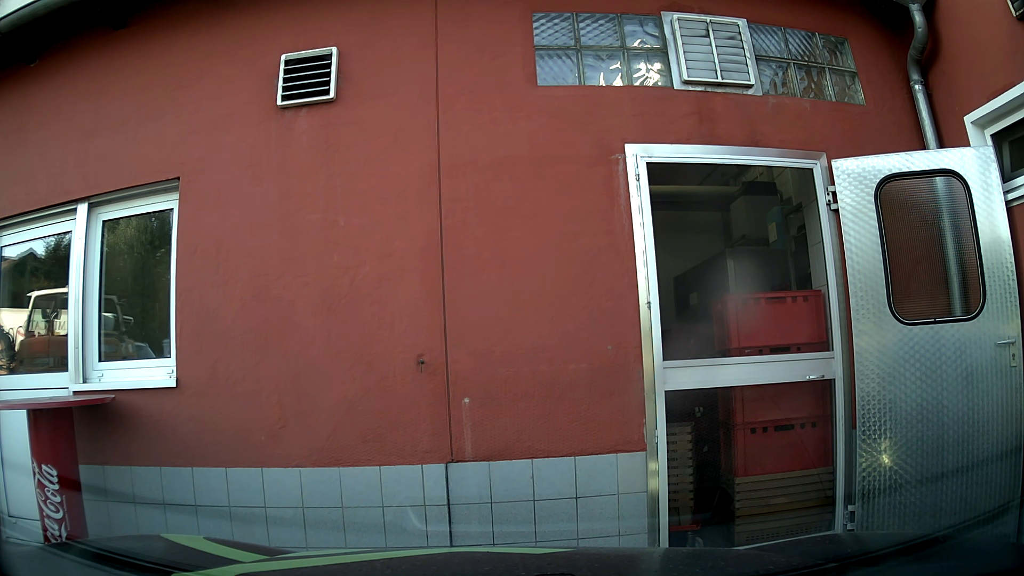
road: tertiary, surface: asphalt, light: Day
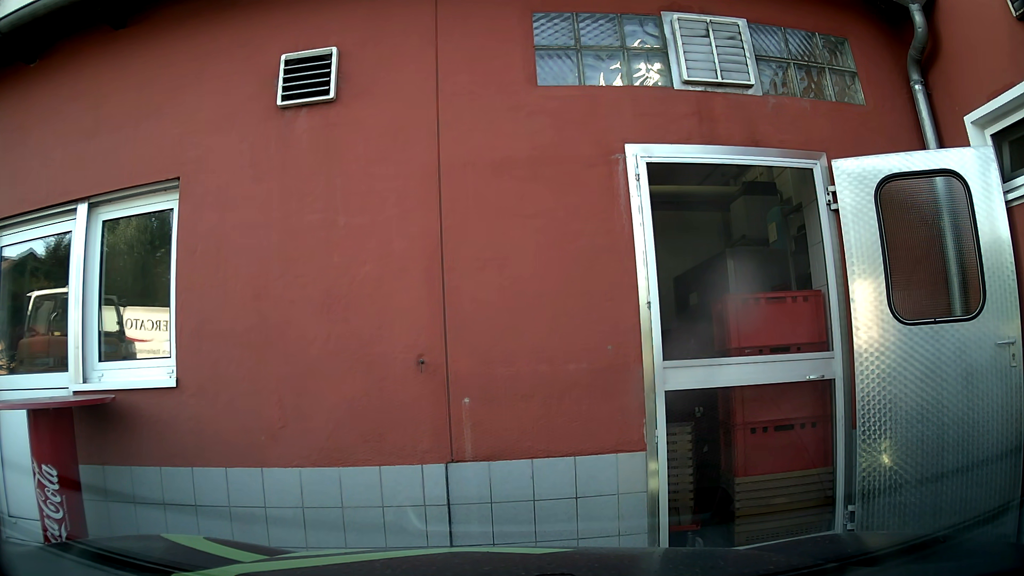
(0.0, 0.0) m; 0°
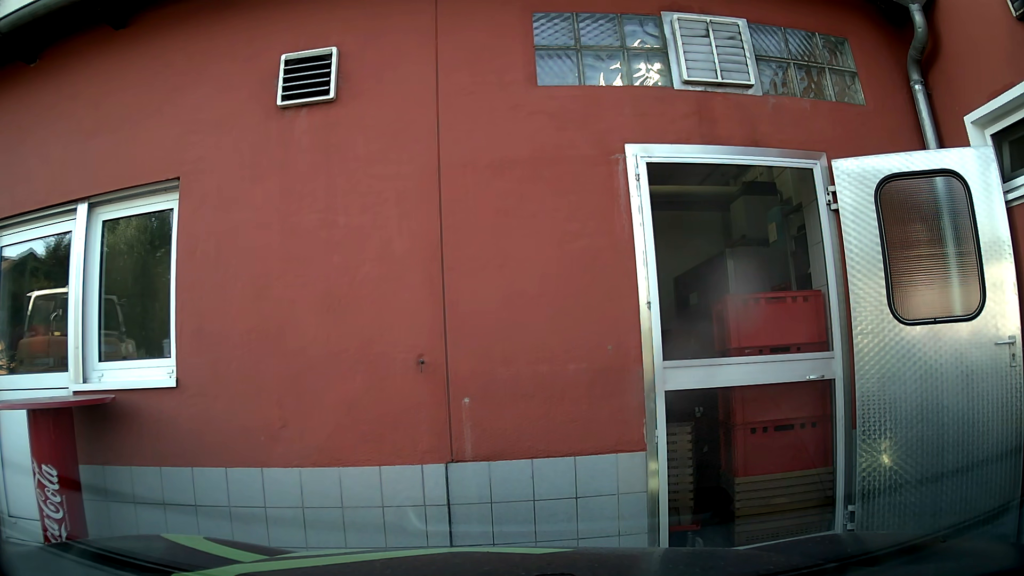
(0.0, 0.0) m; 0°
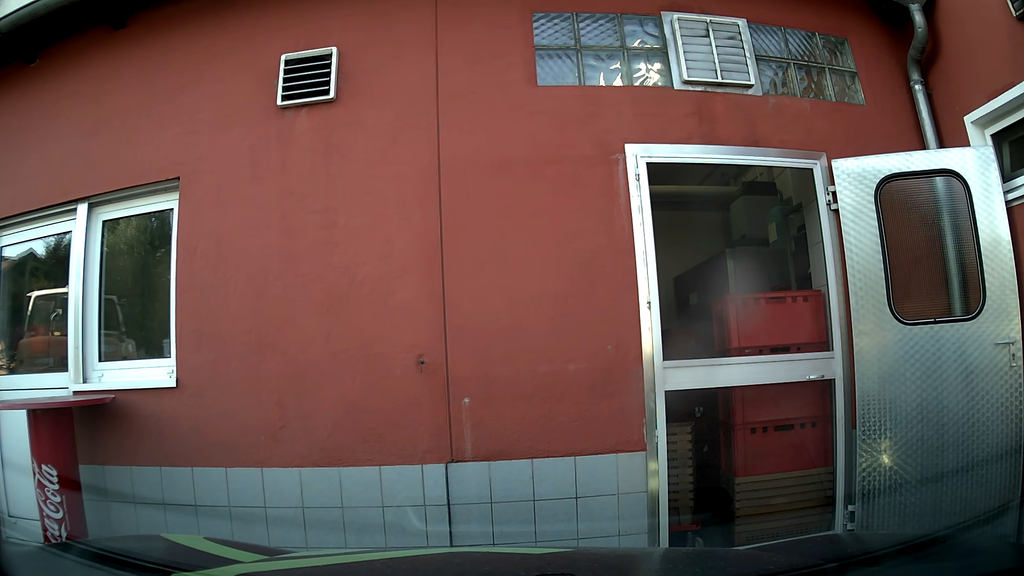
(0.0, 0.0) m; 0°
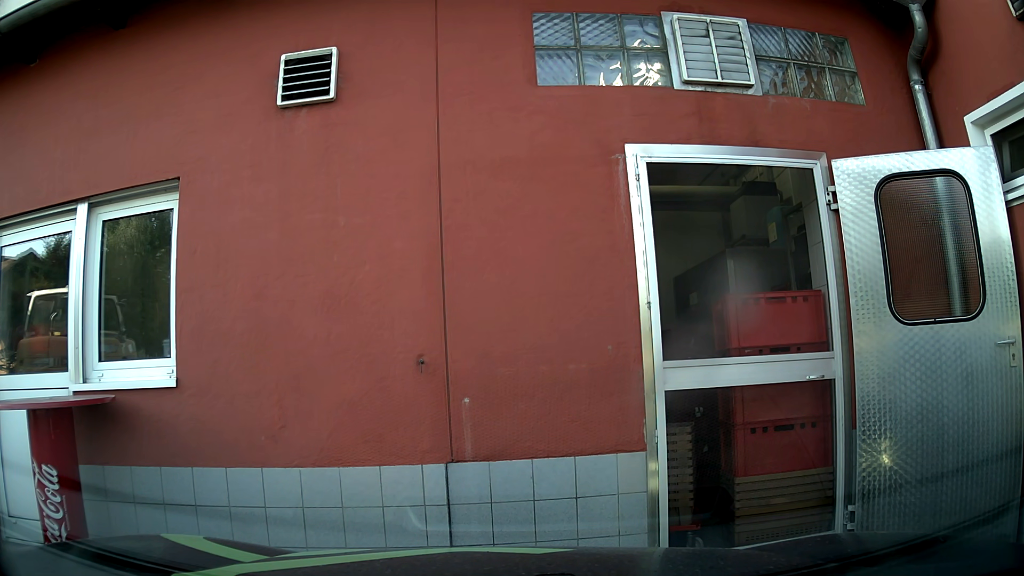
(0.0, 0.0) m; 0°
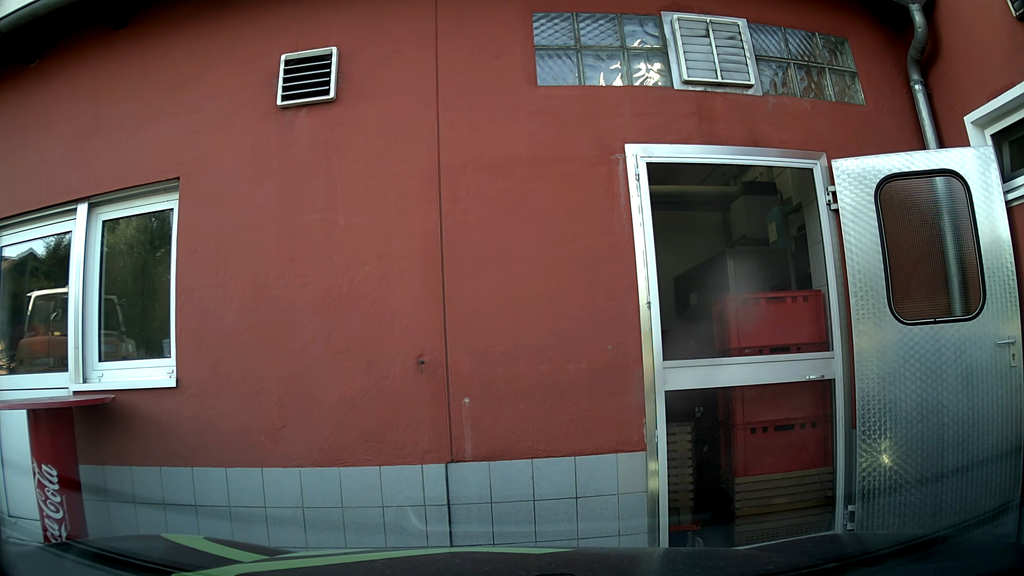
(0.0, 0.0) m; 0°
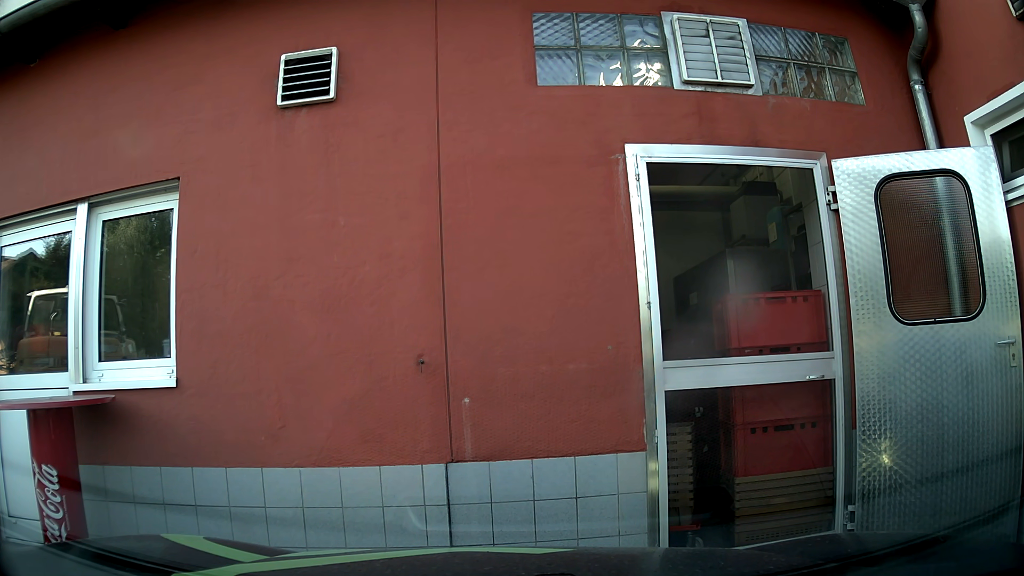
(0.0, 0.0) m; 0°
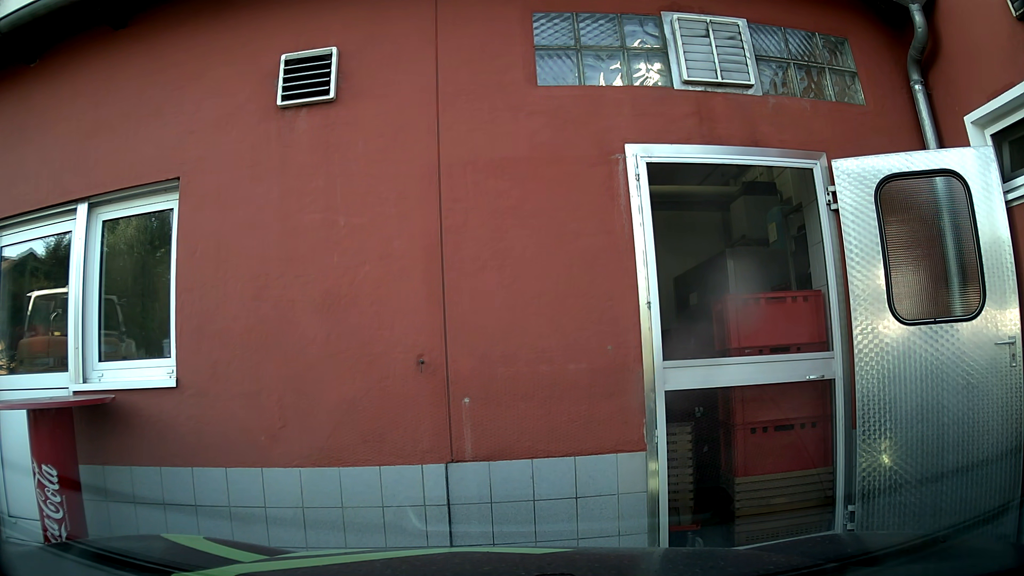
(0.0, 0.0) m; 0°
